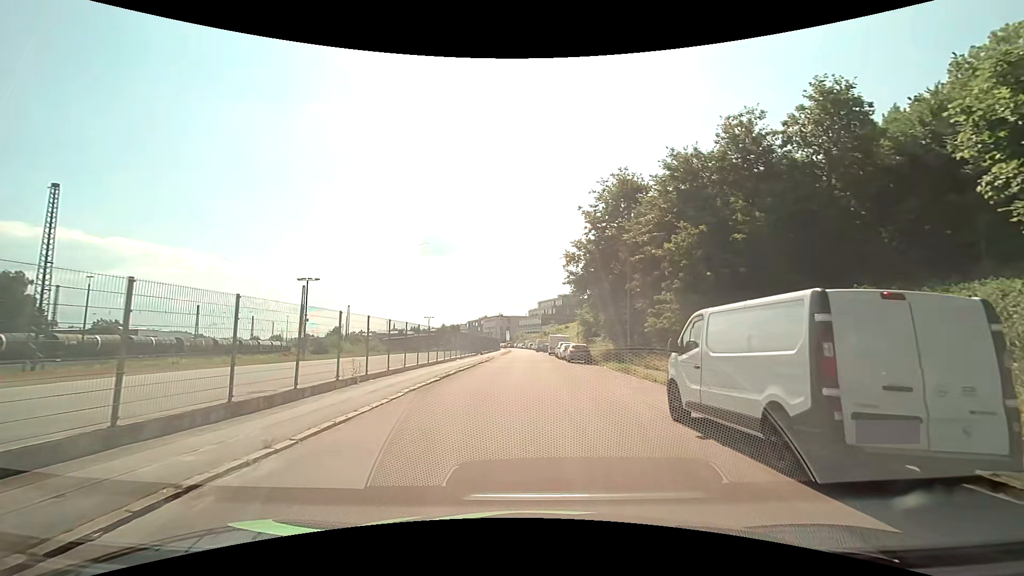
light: Day
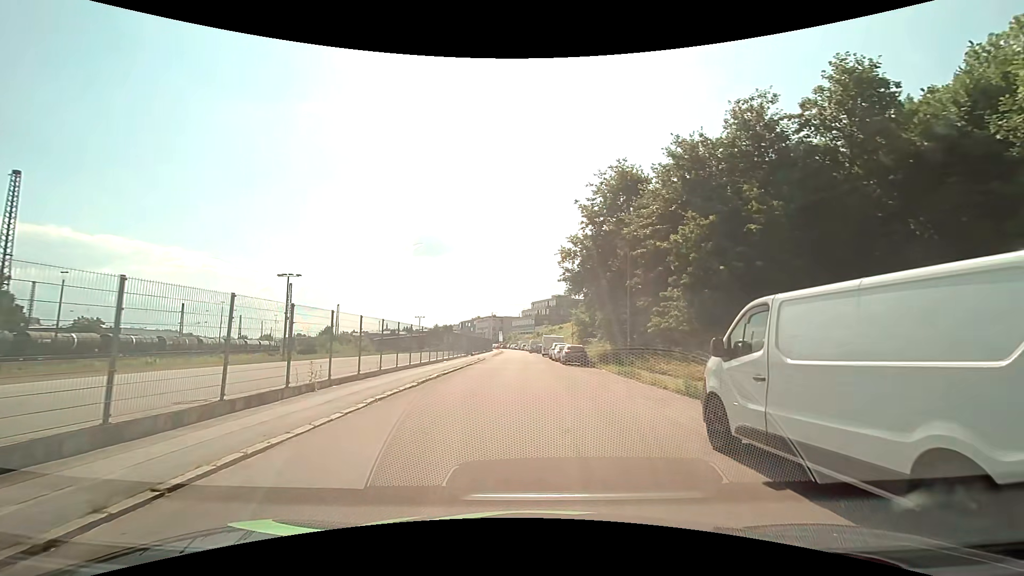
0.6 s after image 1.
(0.0, +2.4) m; 0°
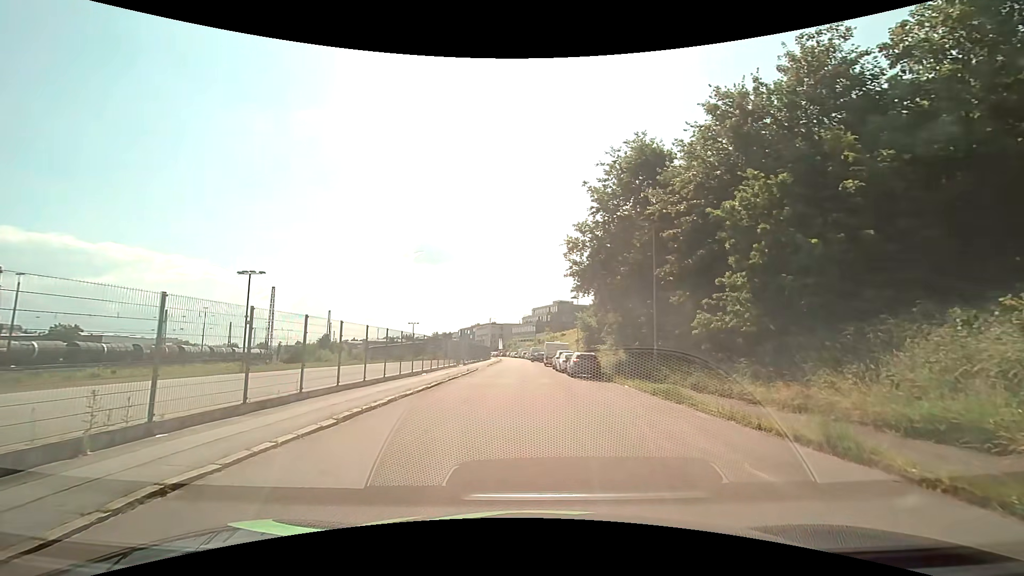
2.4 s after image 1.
(+0.1, +6.7) m; +1°
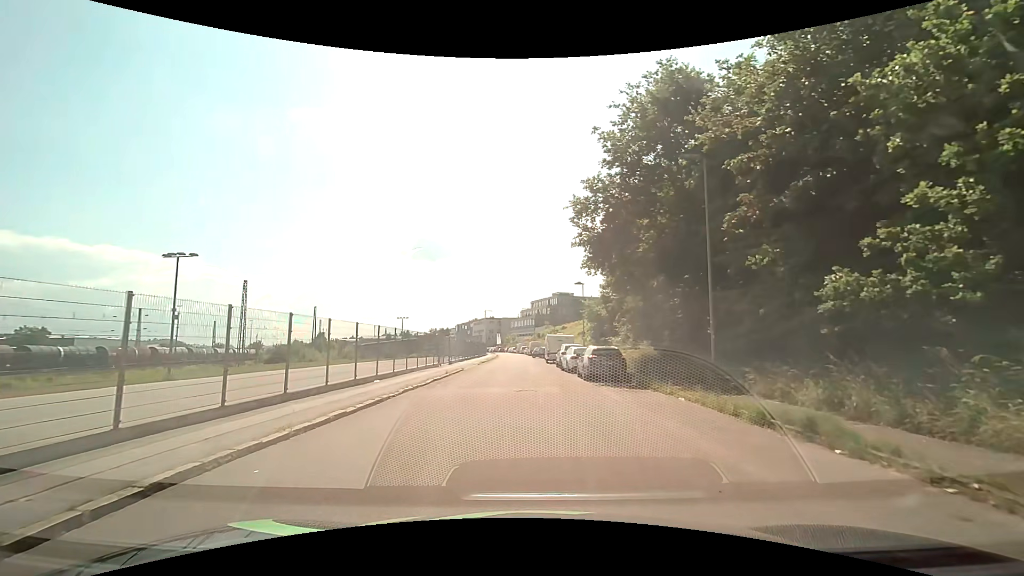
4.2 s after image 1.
(0.0, +8.1) m; 0°
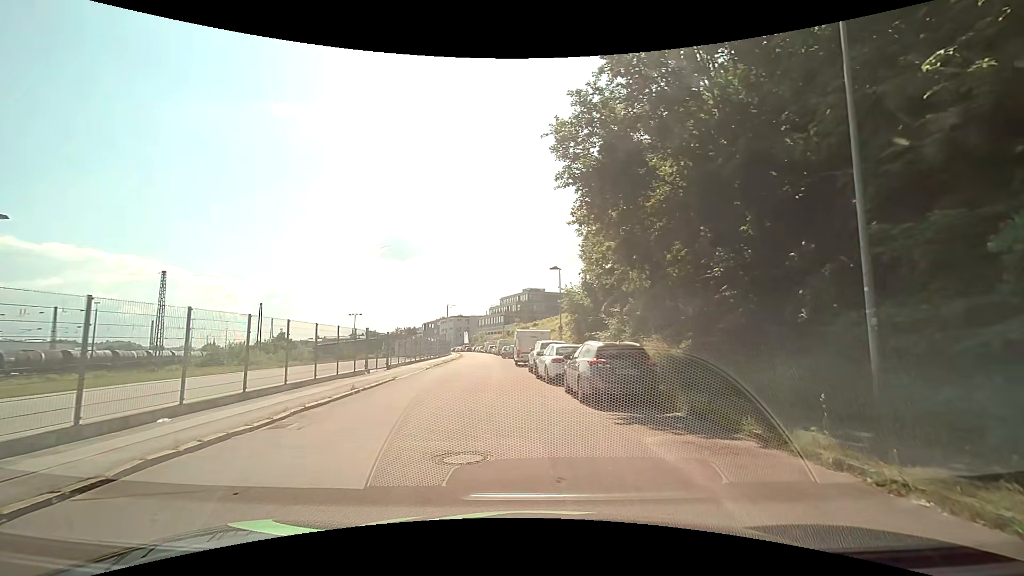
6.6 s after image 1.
(+0.2, +9.2) m; +3°
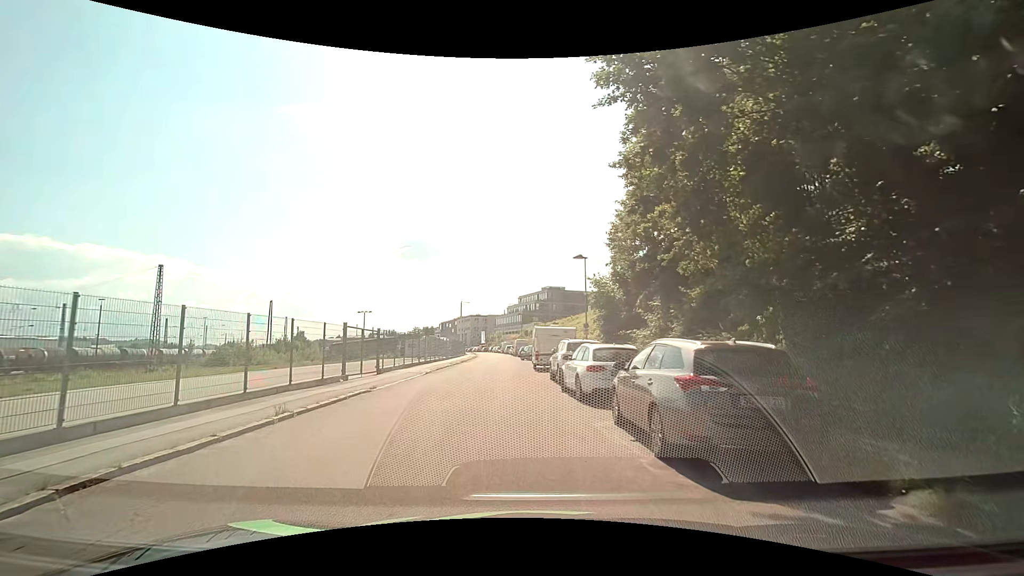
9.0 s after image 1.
(-0.1, +5.5) m; -4°
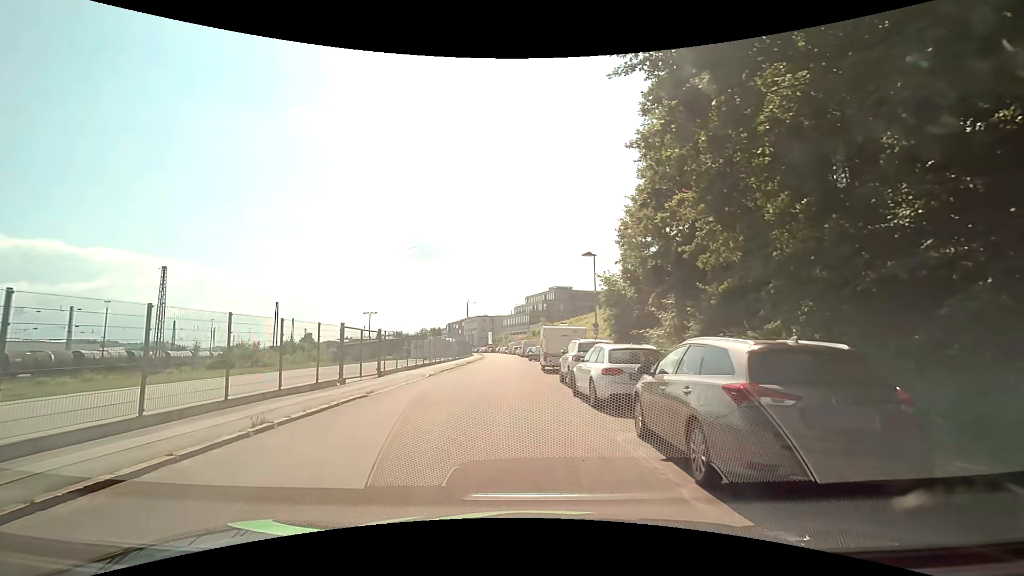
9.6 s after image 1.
(0.0, +1.2) m; -1°
